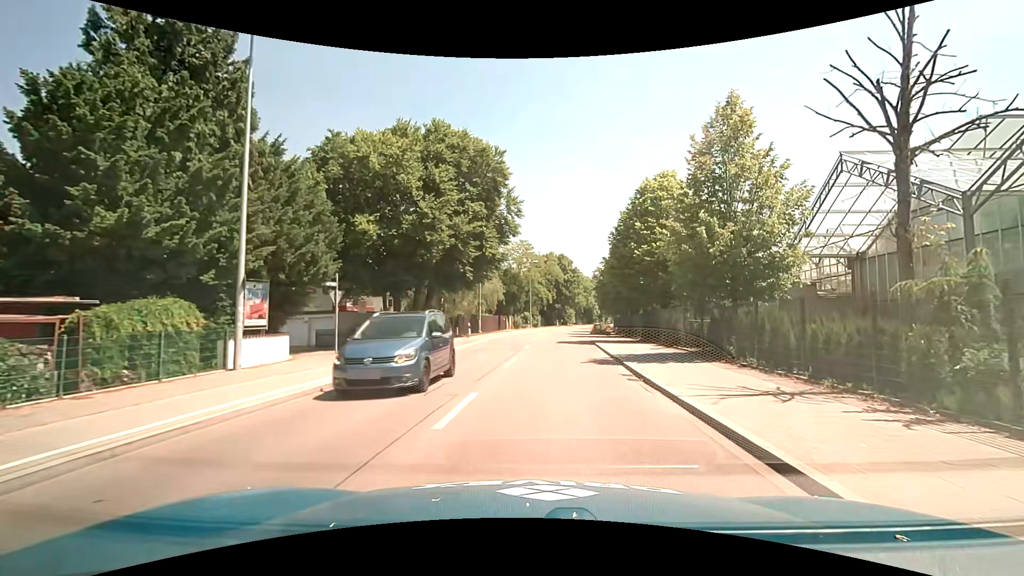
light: Day
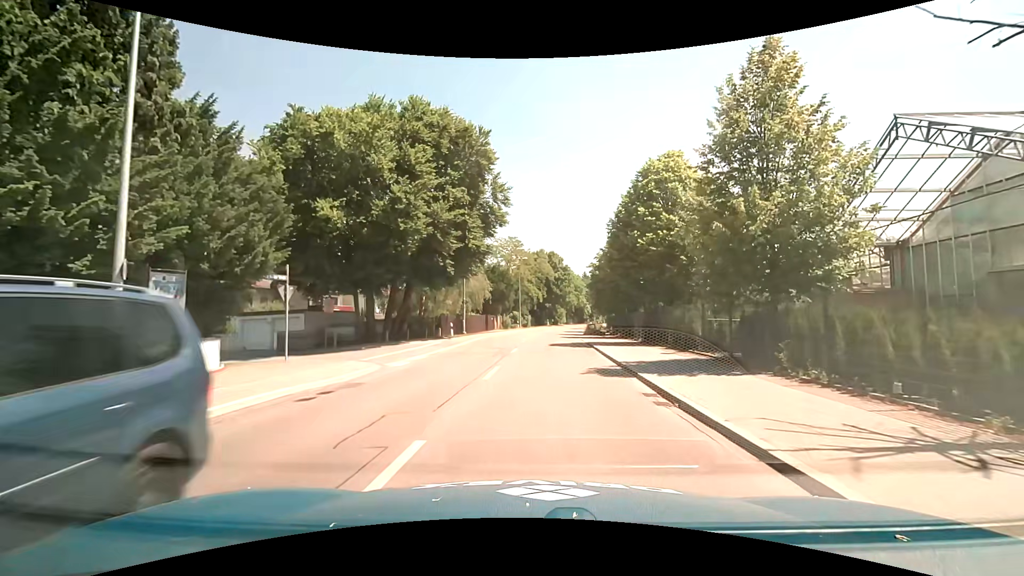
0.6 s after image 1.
(+0.1, +3.8) m; +1°
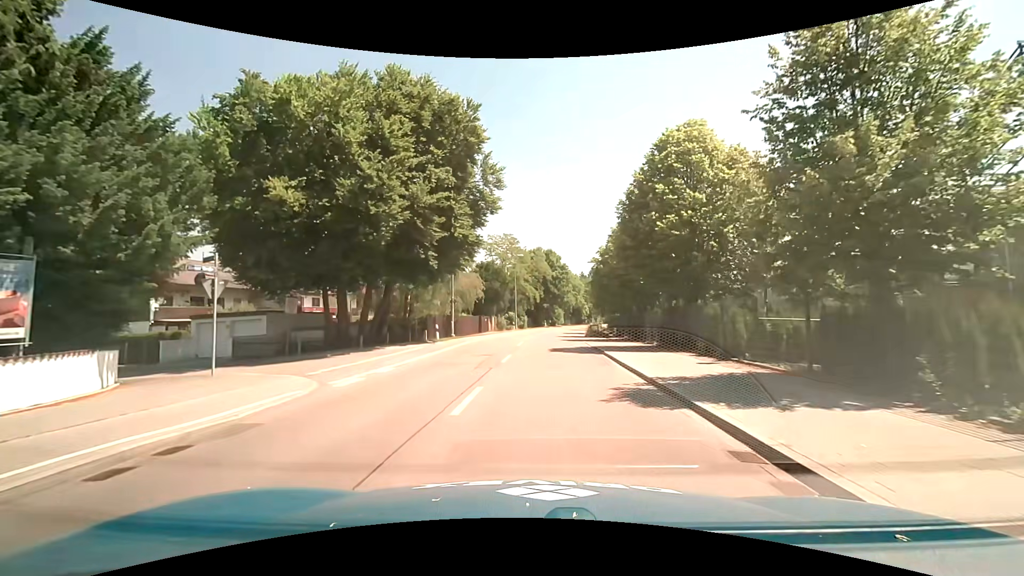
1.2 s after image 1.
(0.0, +4.5) m; +1°
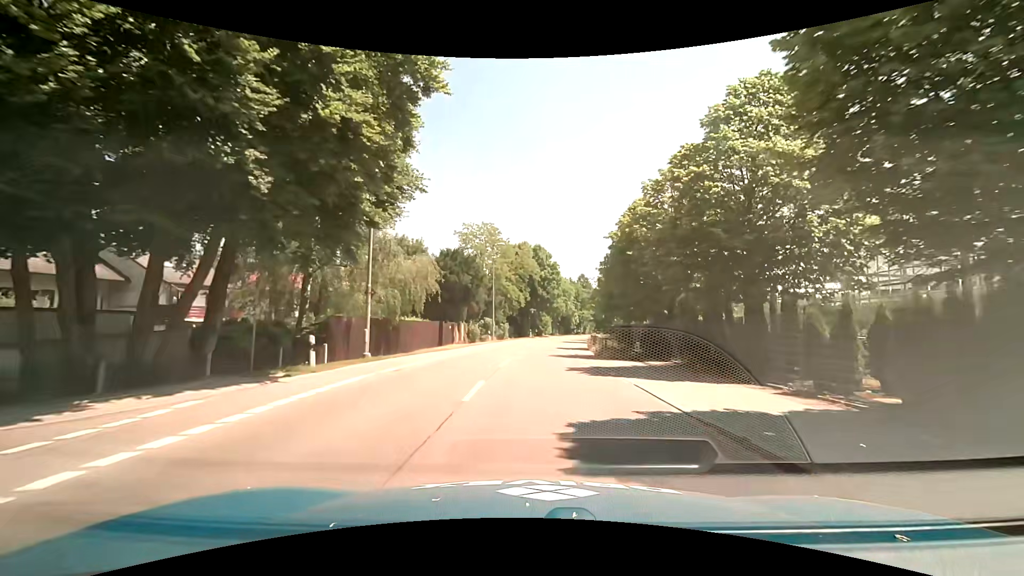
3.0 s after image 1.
(+0.1, +16.6) m; +1°
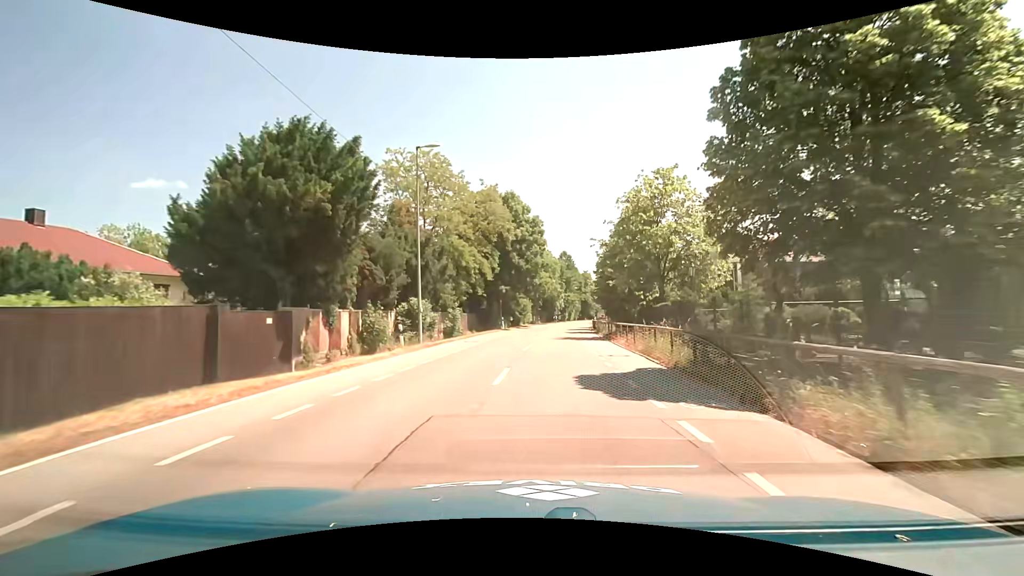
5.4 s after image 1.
(+0.8, +27.5) m; +3°
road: tertiary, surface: asphalt
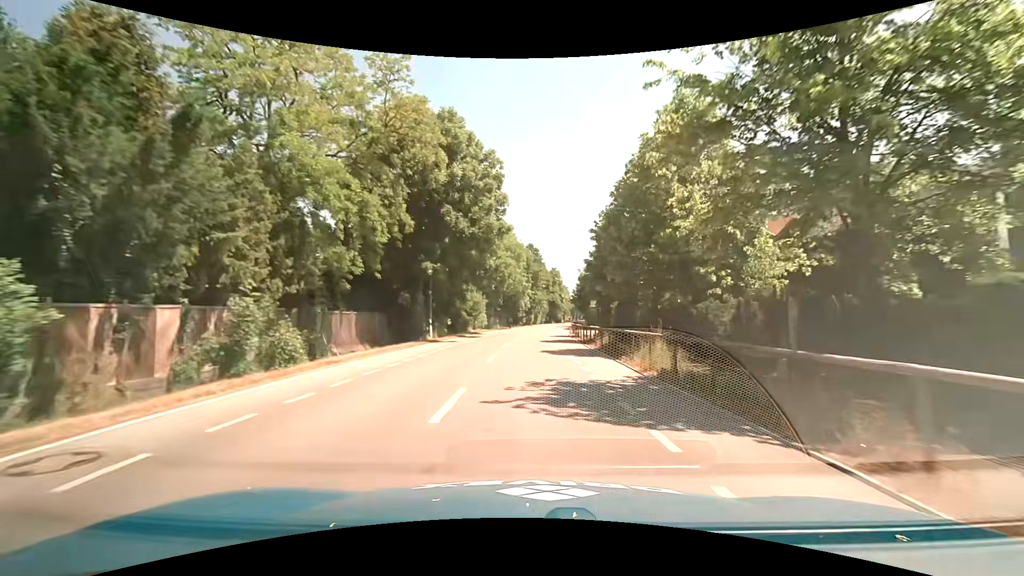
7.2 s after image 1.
(+0.9, +22.7) m; +4°
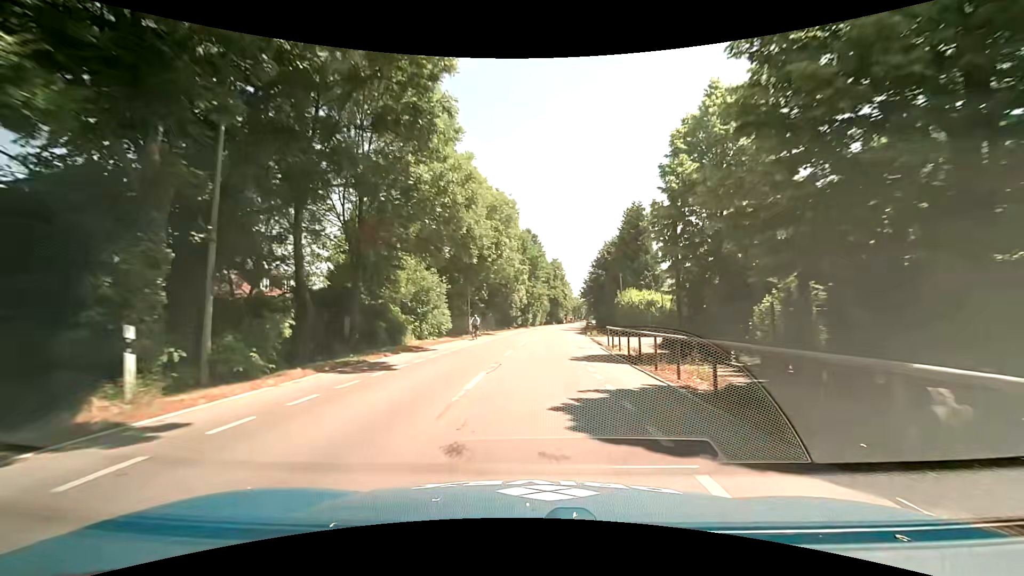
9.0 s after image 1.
(0.0, +24.1) m; +1°
